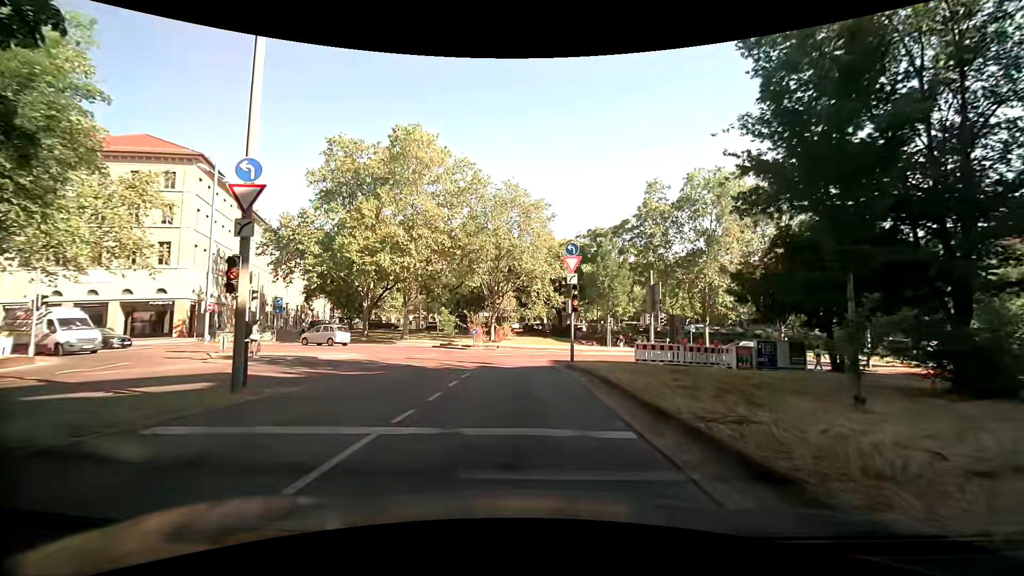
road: secondary_link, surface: asphalt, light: Day
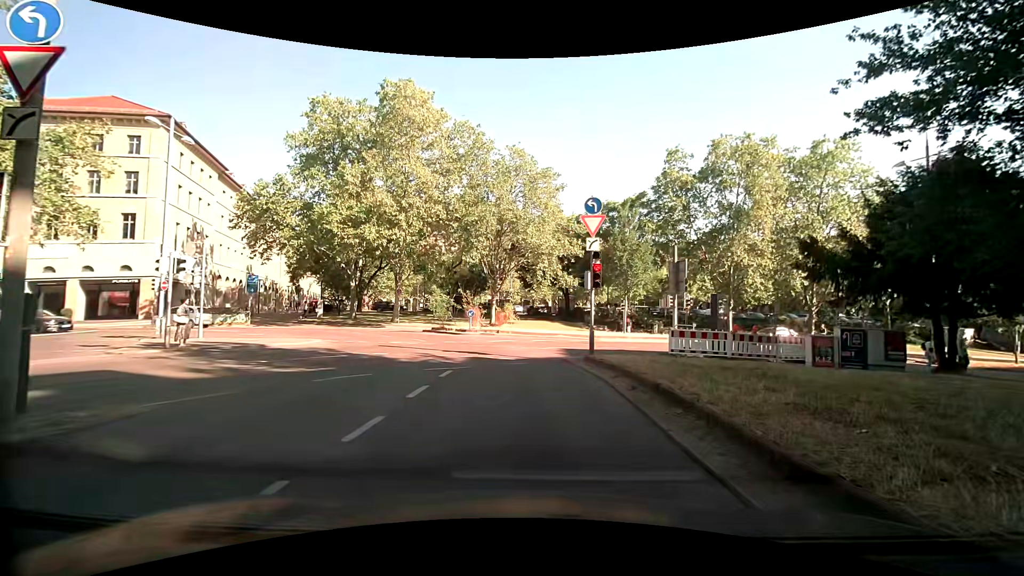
(+0.1, +4.5) m; -1°
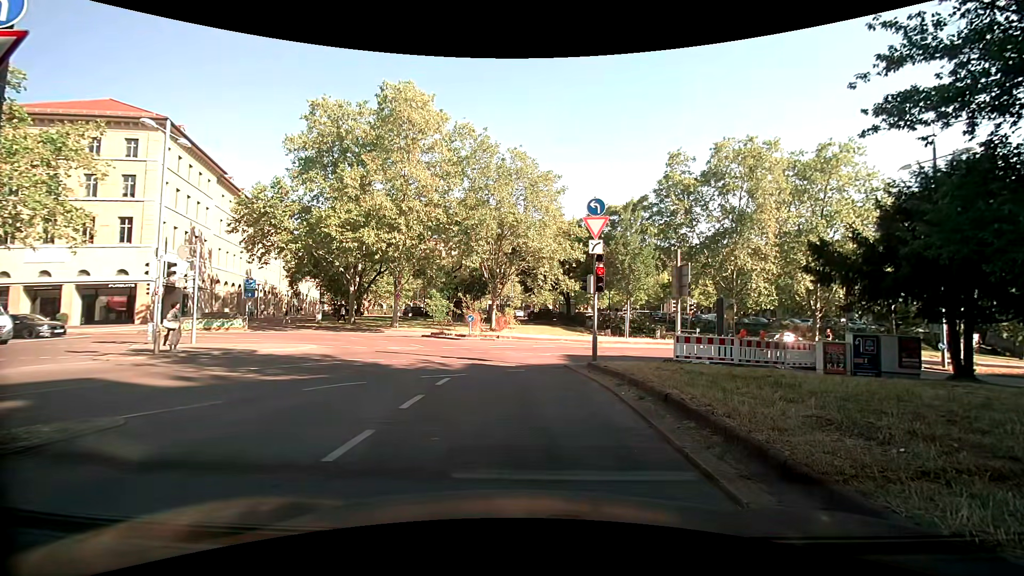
(0.0, +0.5) m; 0°
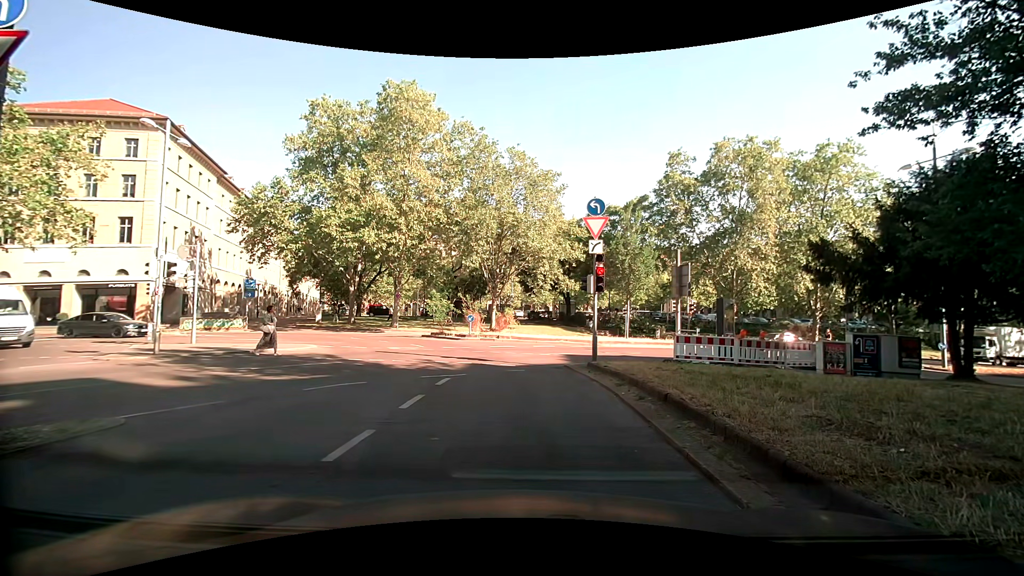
(0.0, 0.0) m; 0°
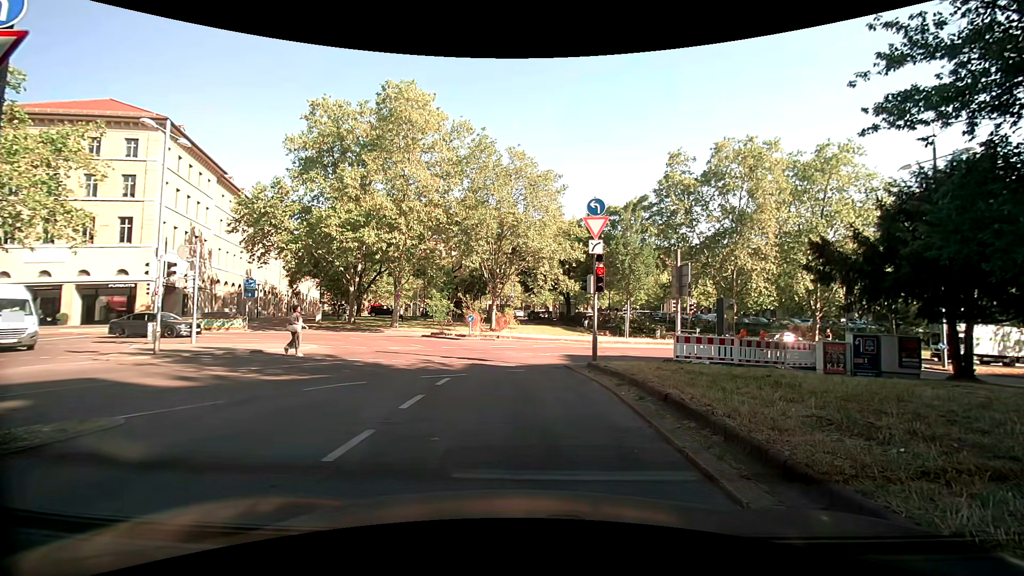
(0.0, 0.0) m; 0°
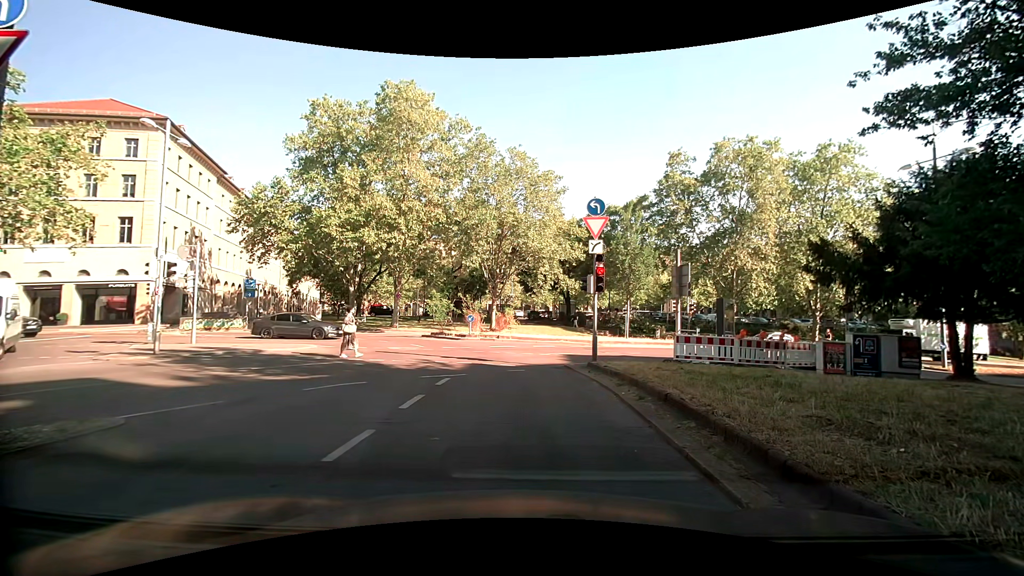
(0.0, 0.0) m; 0°
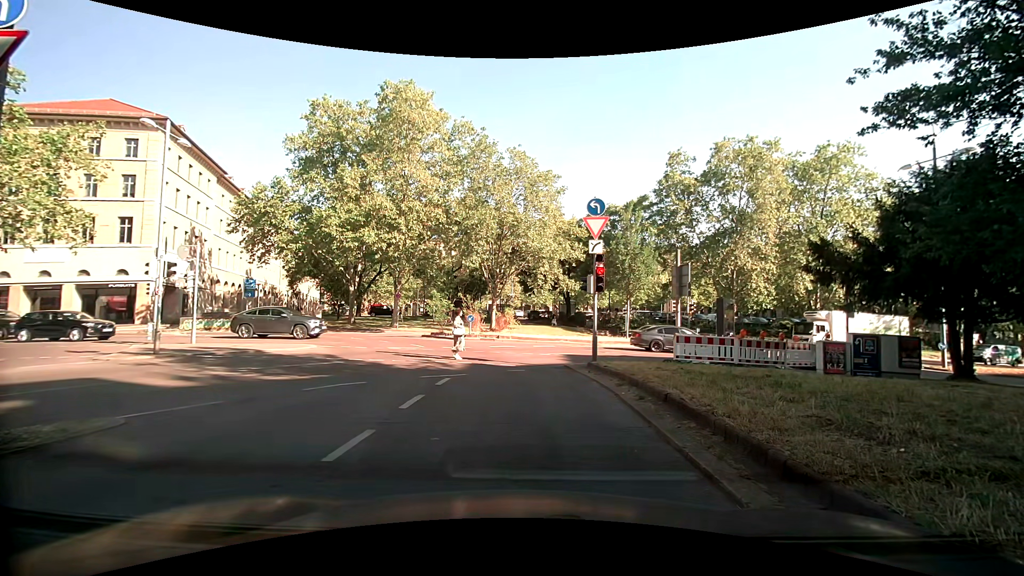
(0.0, 0.0) m; 0°
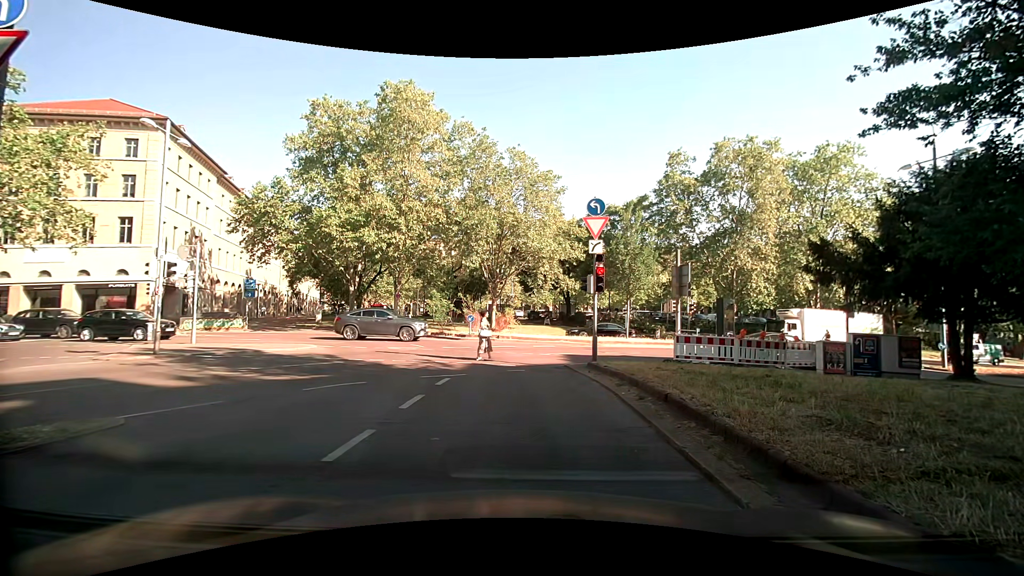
(0.0, 0.0) m; 0°
